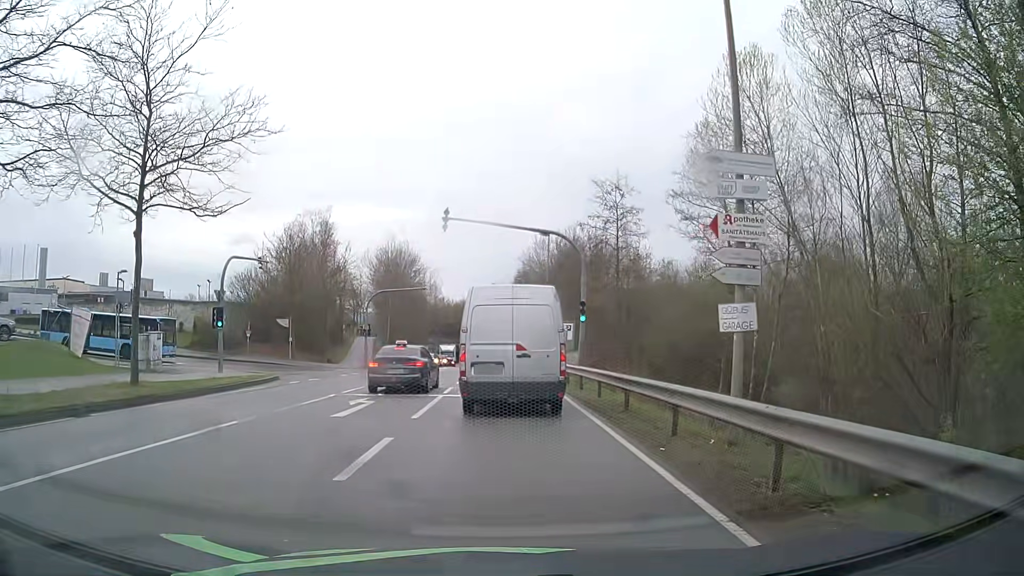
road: secondary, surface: asphalt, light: Day
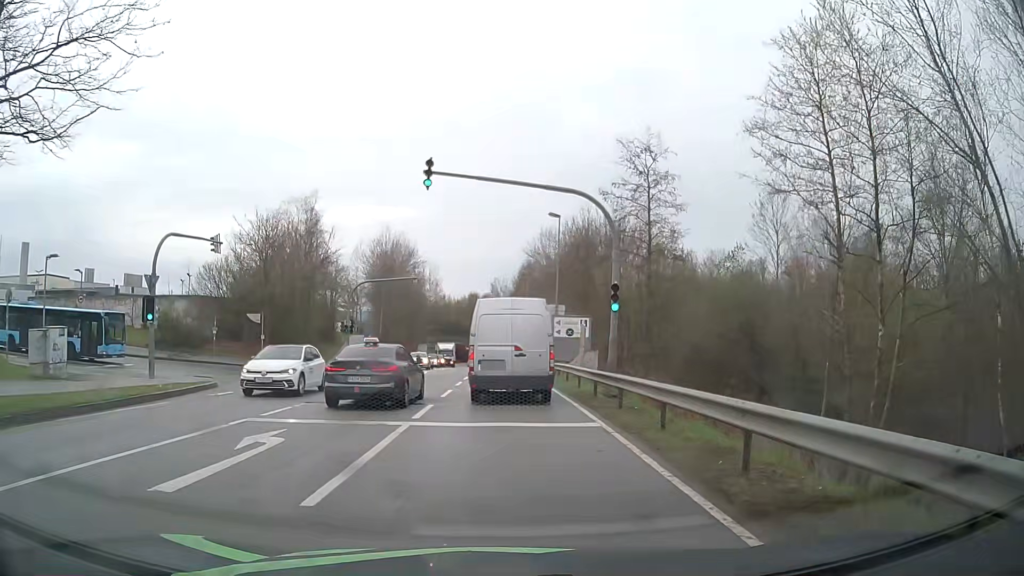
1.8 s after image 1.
(+0.1, +7.2) m; 0°
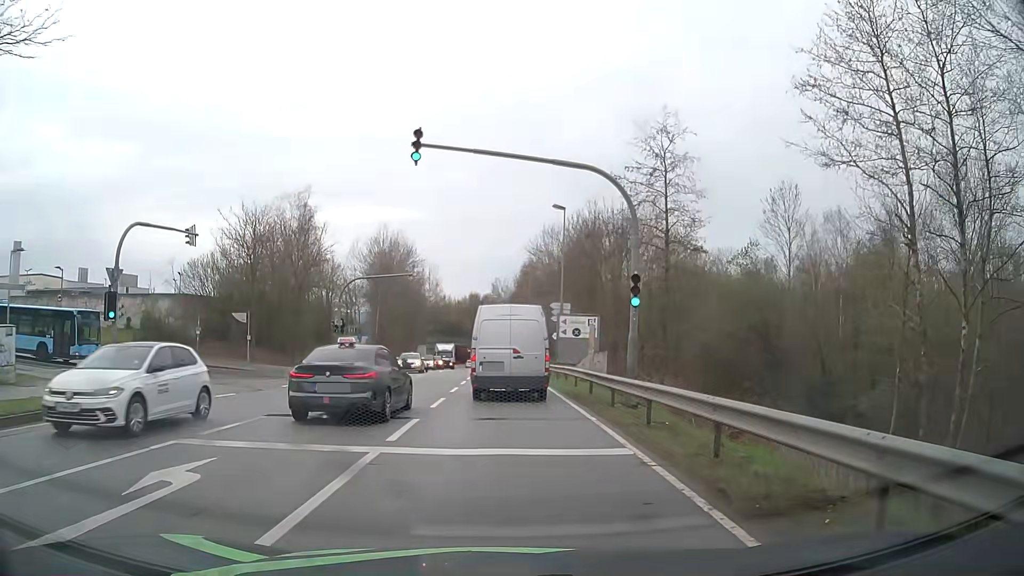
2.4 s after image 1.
(0.0, +3.0) m; +1°
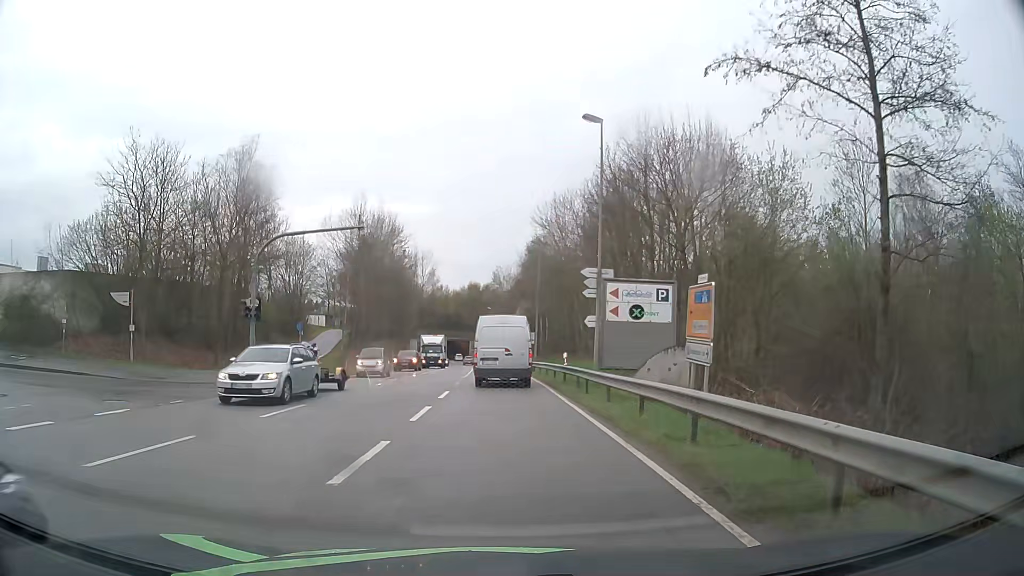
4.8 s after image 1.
(-0.2, +15.7) m; -1°
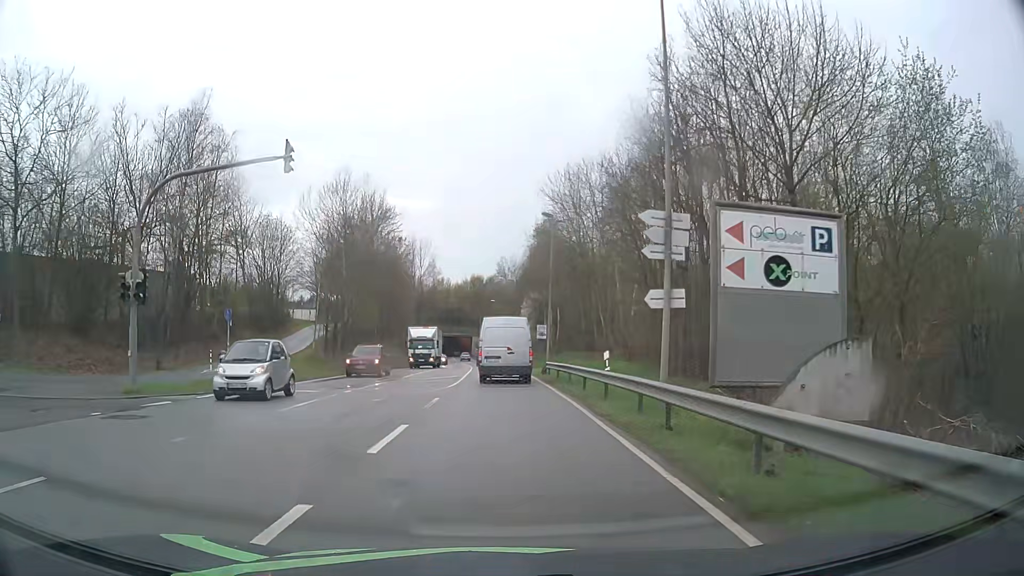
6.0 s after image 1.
(0.0, +10.2) m; 0°
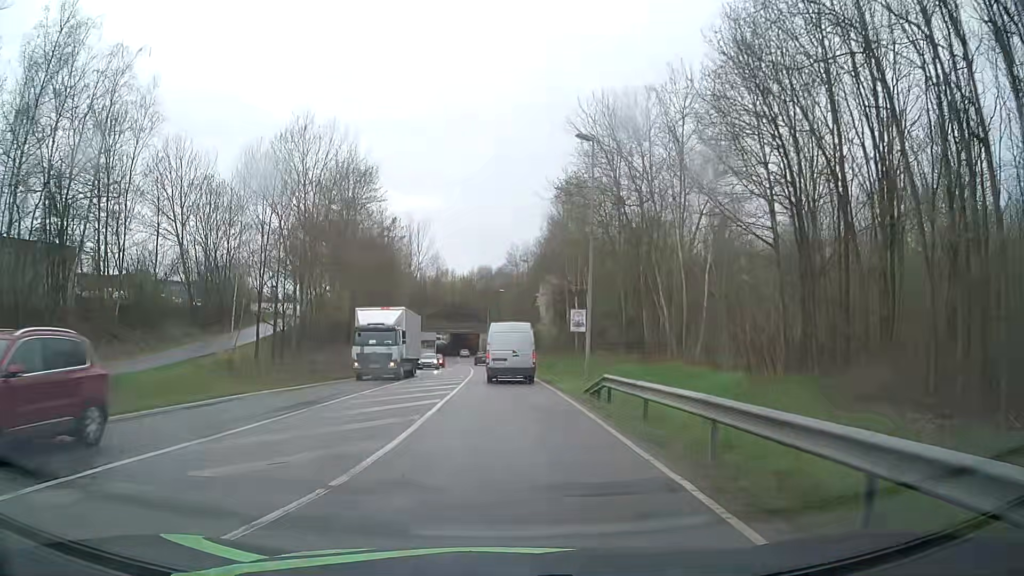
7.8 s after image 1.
(-0.1, +16.7) m; -1°
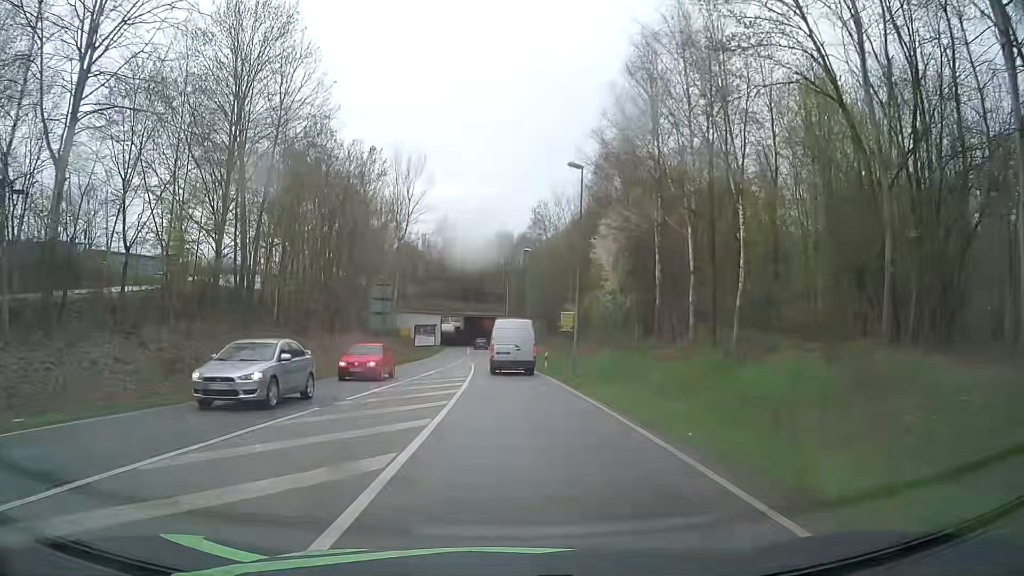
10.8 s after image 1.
(-0.4, +31.3) m; -2°
(0, +10) (0, +20) (0, +30) (0, +40) (-1, +50) (-1, +60) (-1, +70) (-2, +80) (-2, +90) (-3, +100) m
